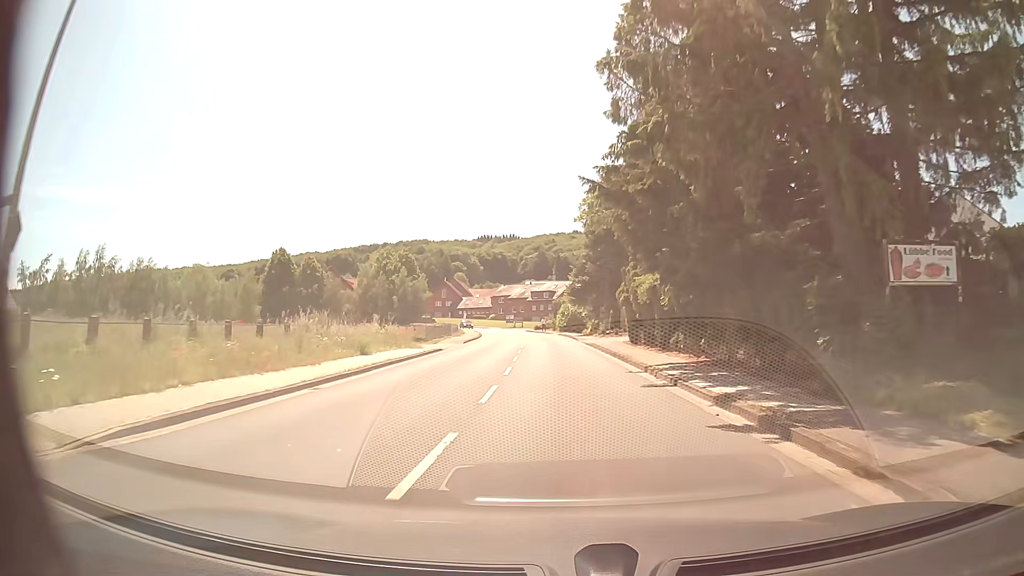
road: tertiary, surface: asphalt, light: Day
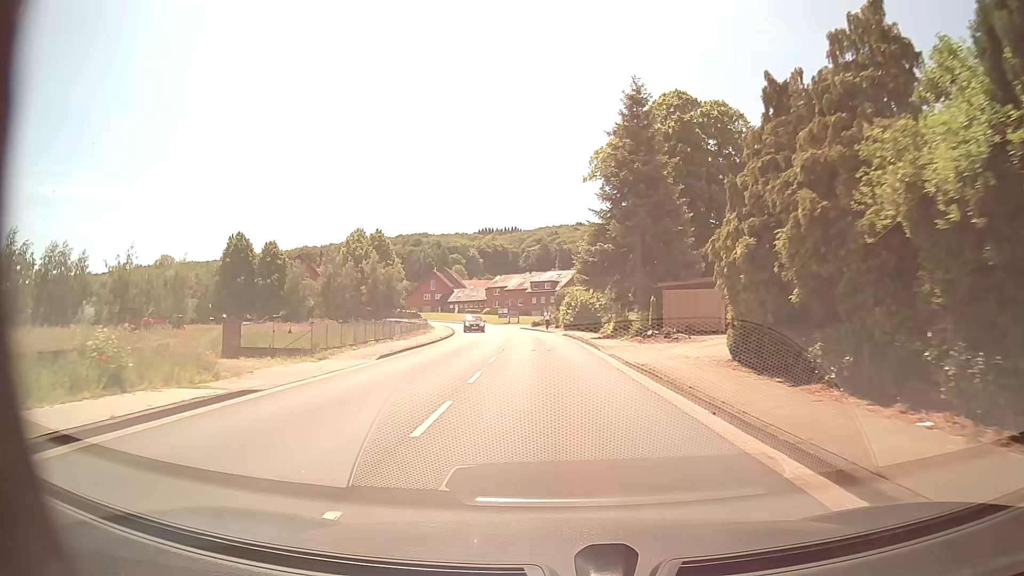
(0.0, +21.7) m; 0°
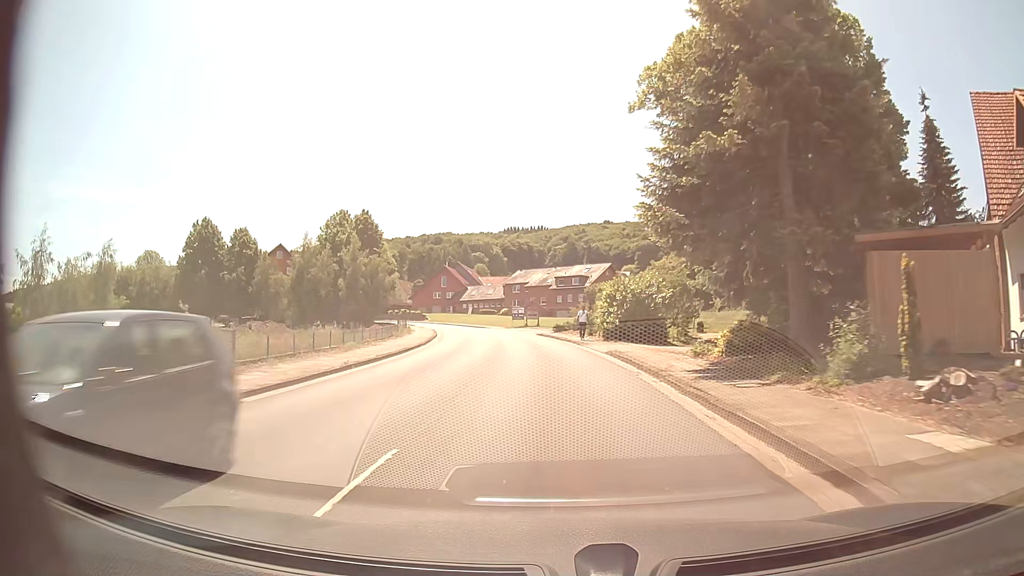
(-0.5, +22.0) m; -3°
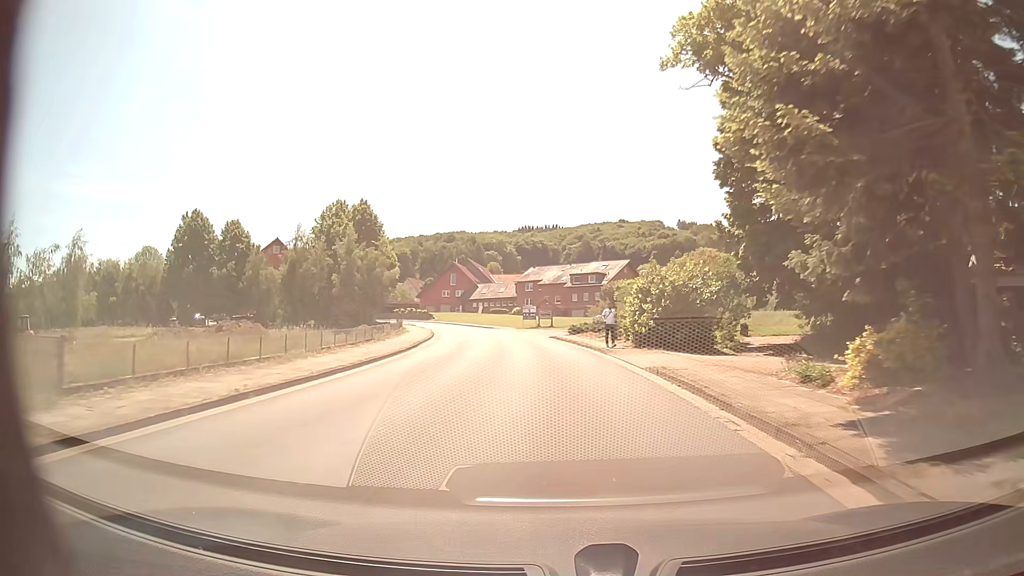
(0.0, +7.4) m; -1°
(0, +10) (-1, +20) (-1, +30) (-2, +40) (-4, +50) (-5, +60) (-8, +69) (-11, +79) (-14, +88) (-18, +98) m
